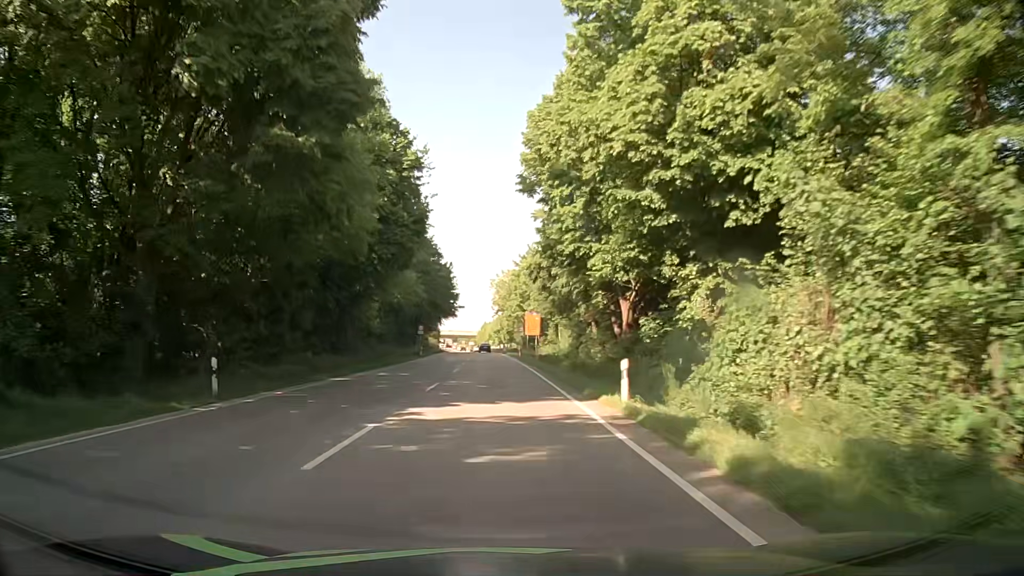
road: primary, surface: asphalt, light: Day
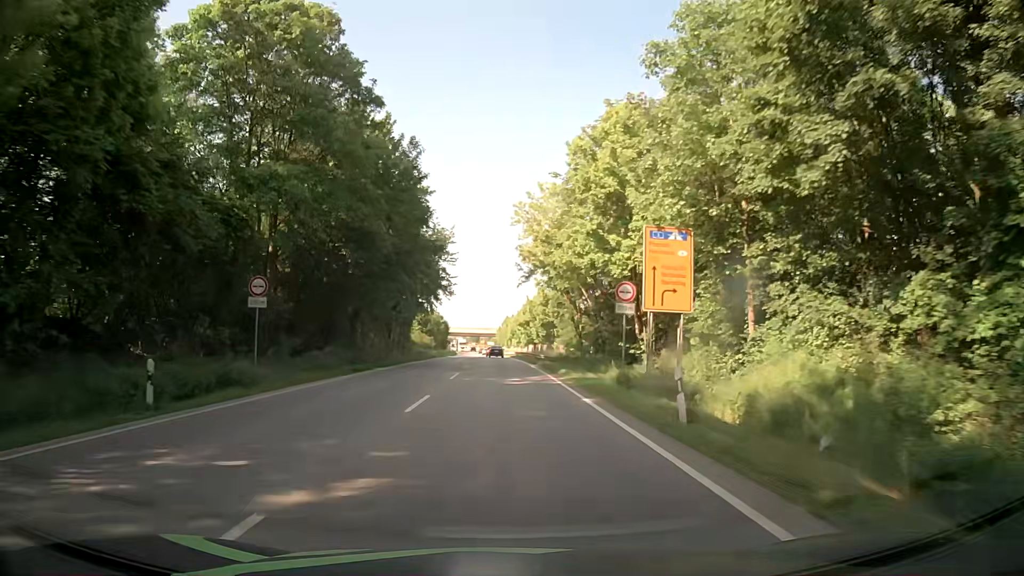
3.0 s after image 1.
(-1.0, +53.6) m; -2°
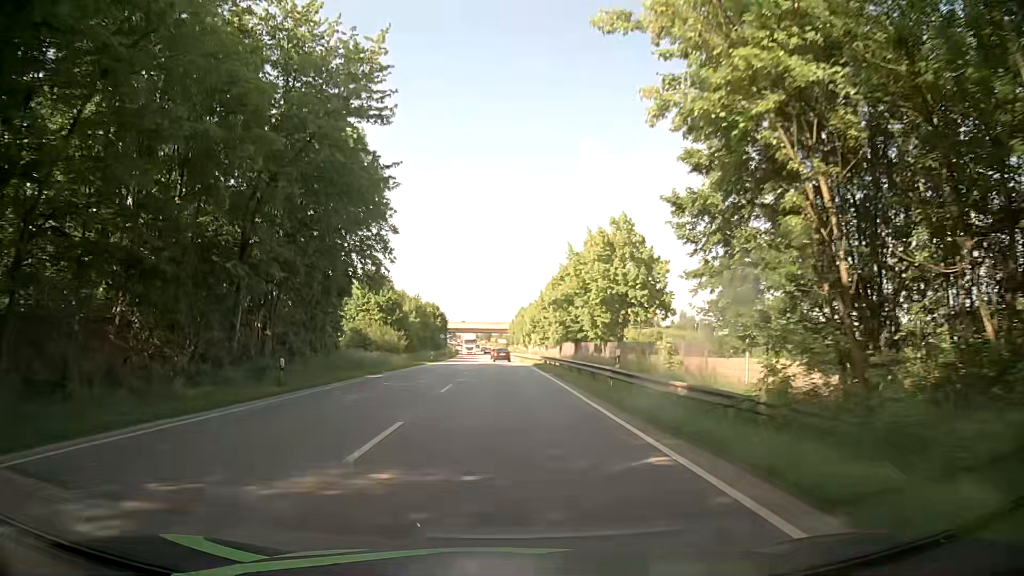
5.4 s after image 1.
(-0.5, +40.9) m; -2°
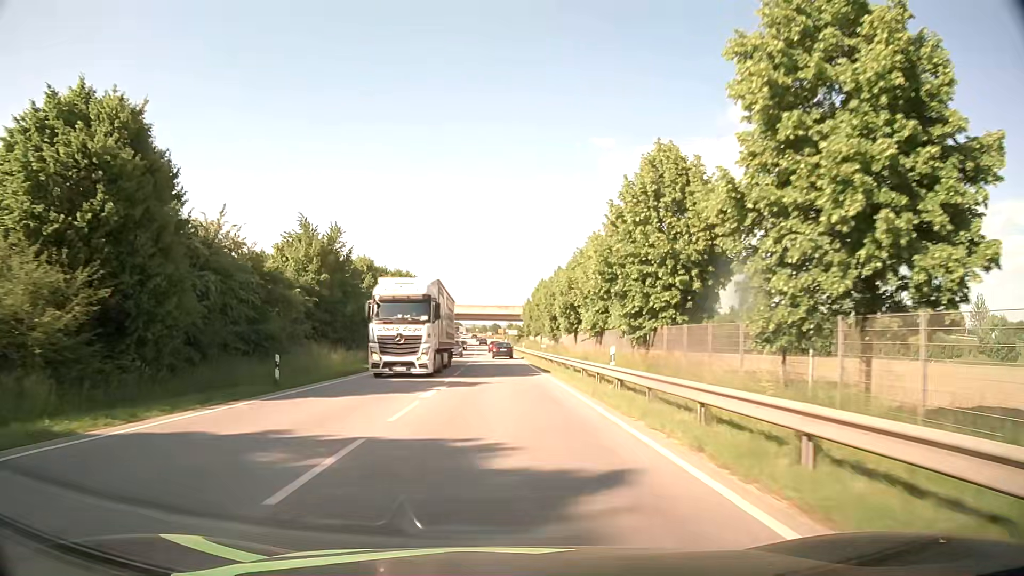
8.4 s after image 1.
(0.0, +50.2) m; -1°
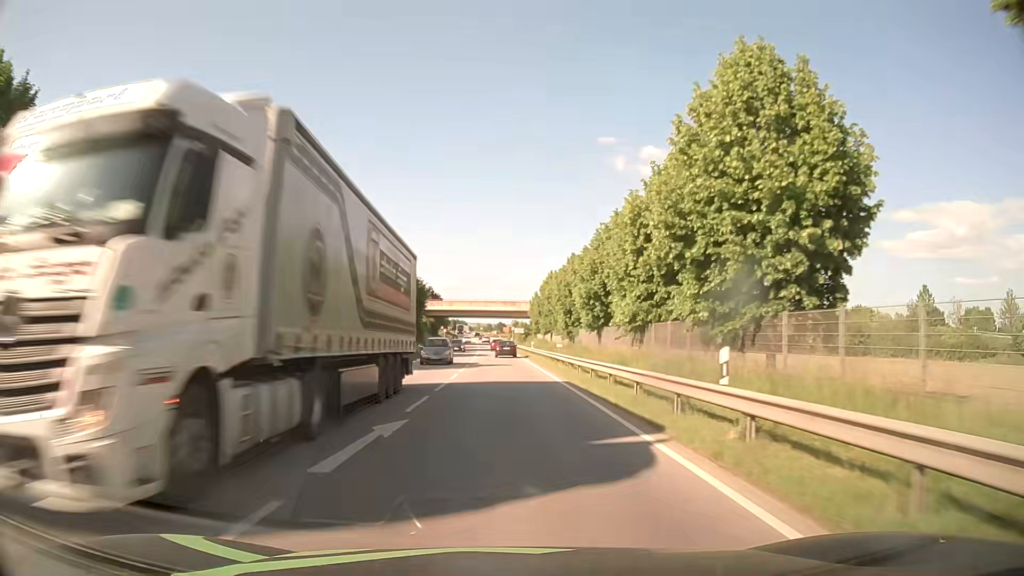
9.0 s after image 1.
(0.0, +10.1) m; 0°
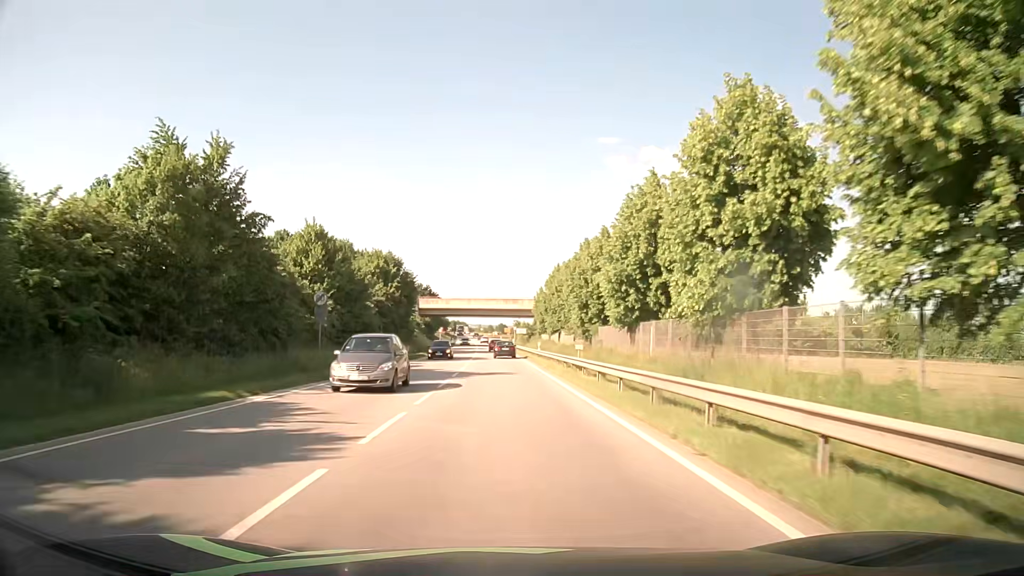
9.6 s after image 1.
(-0.1, +10.1) m; 0°
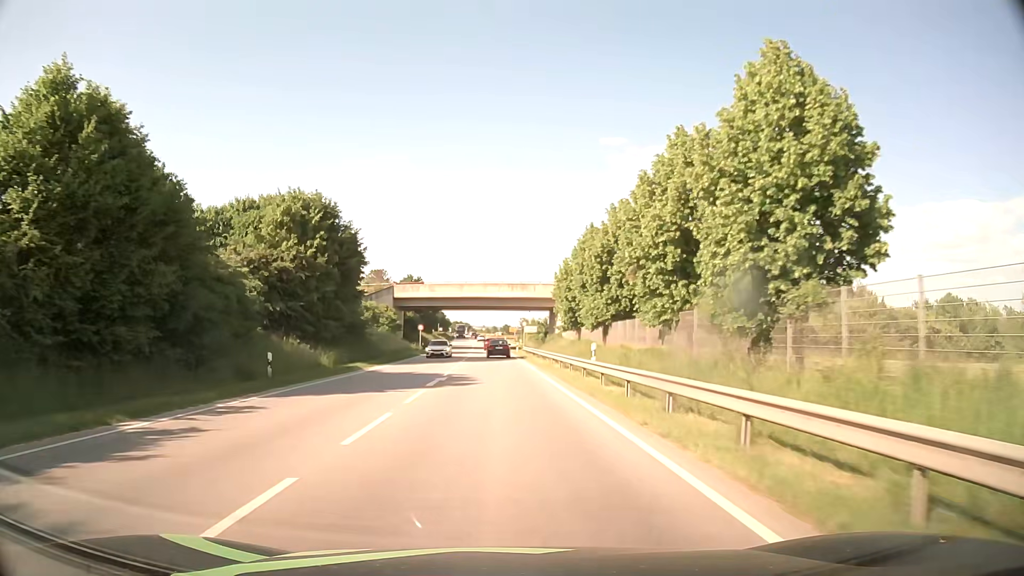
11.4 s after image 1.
(-0.2, +30.1) m; -1°
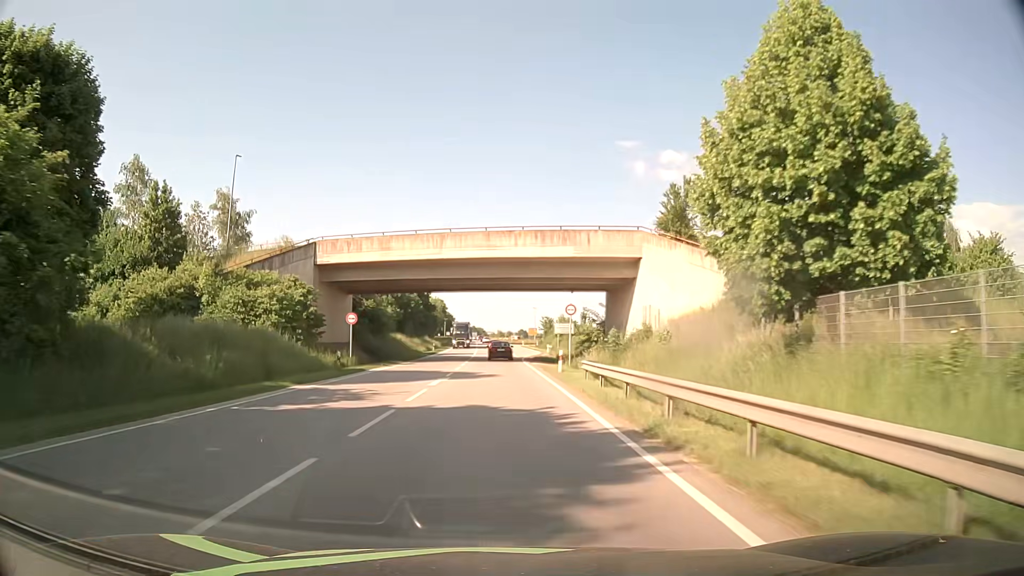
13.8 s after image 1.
(-0.6, +40.9) m; -1°
(0, +10) (0, +20) (0, +30) (0, +40) (-1, +50) (-1, +60) (-1, +70) (-1, +80) (-1, +90) (-2, +100) m
